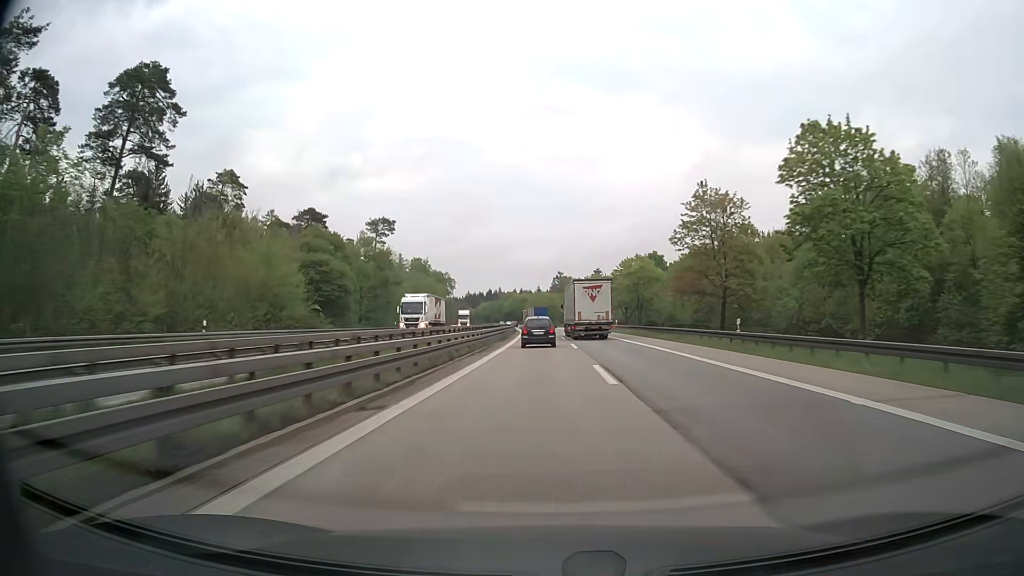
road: motorway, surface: asphalt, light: Day
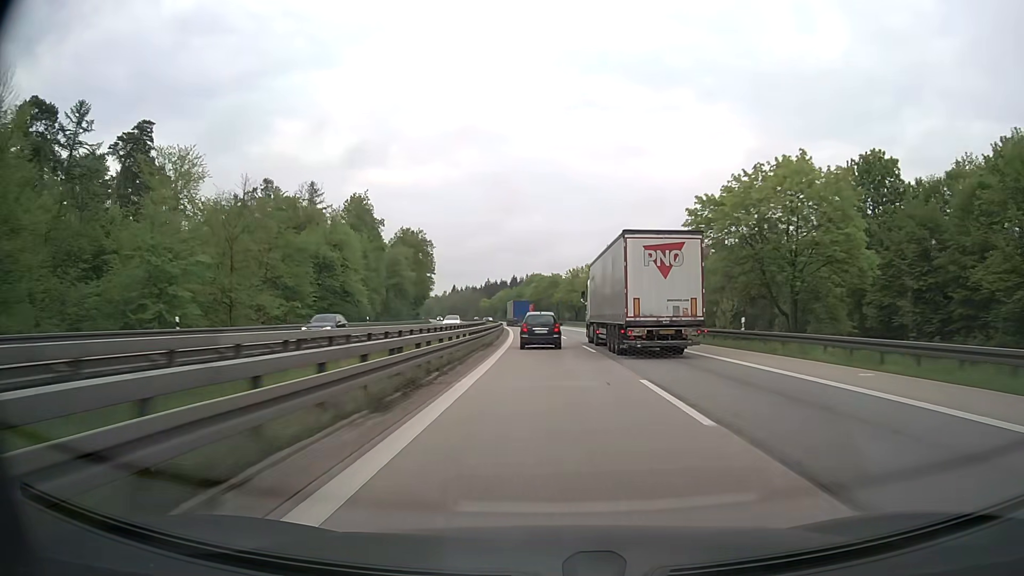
(-2.0, +97.6) m; -3°
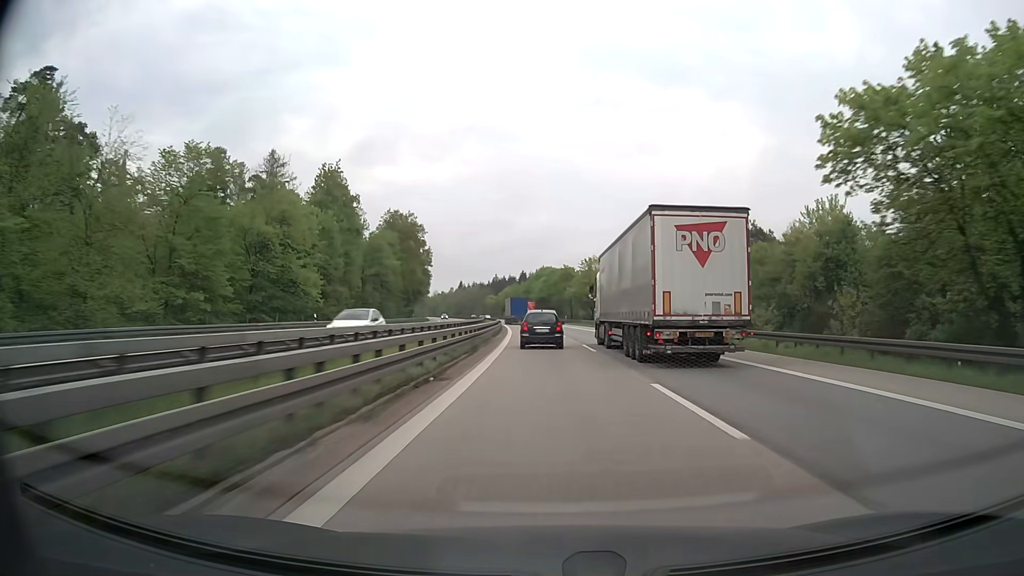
(-0.2, +19.3) m; -1°
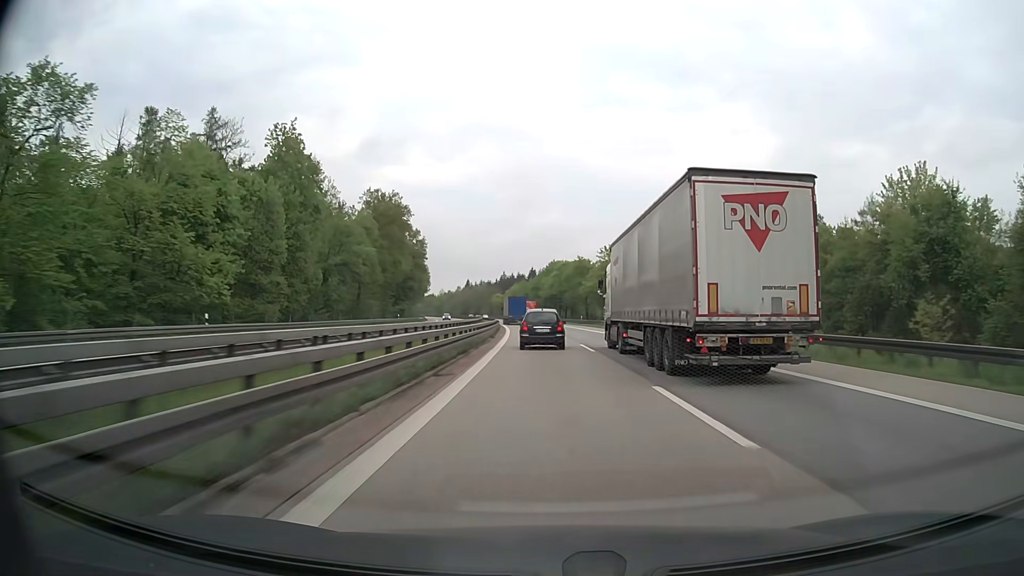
(-0.1, +19.0) m; -1°
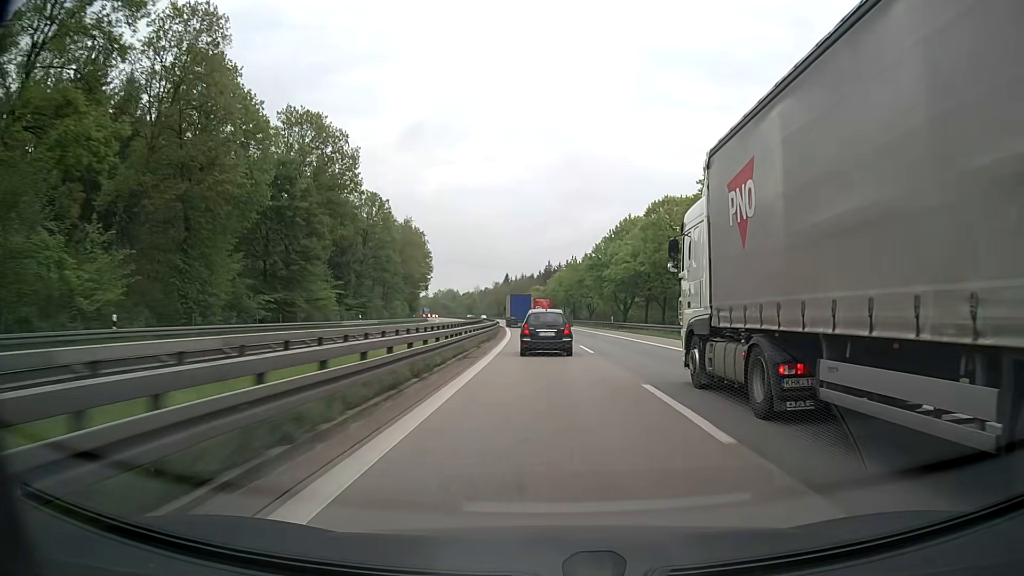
(-2.5, +73.5) m; -4°
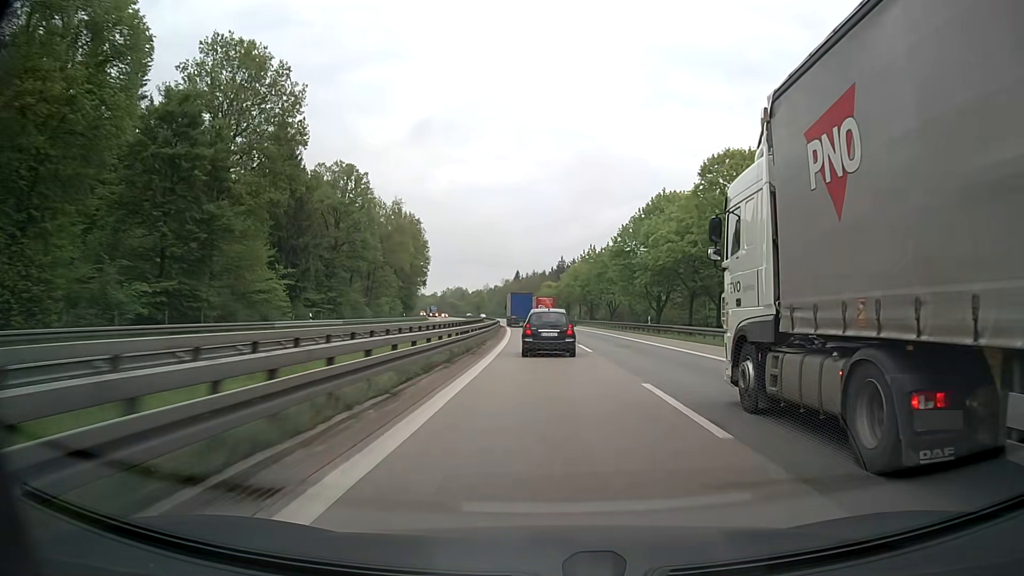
(-0.1, +17.8) m; -1°
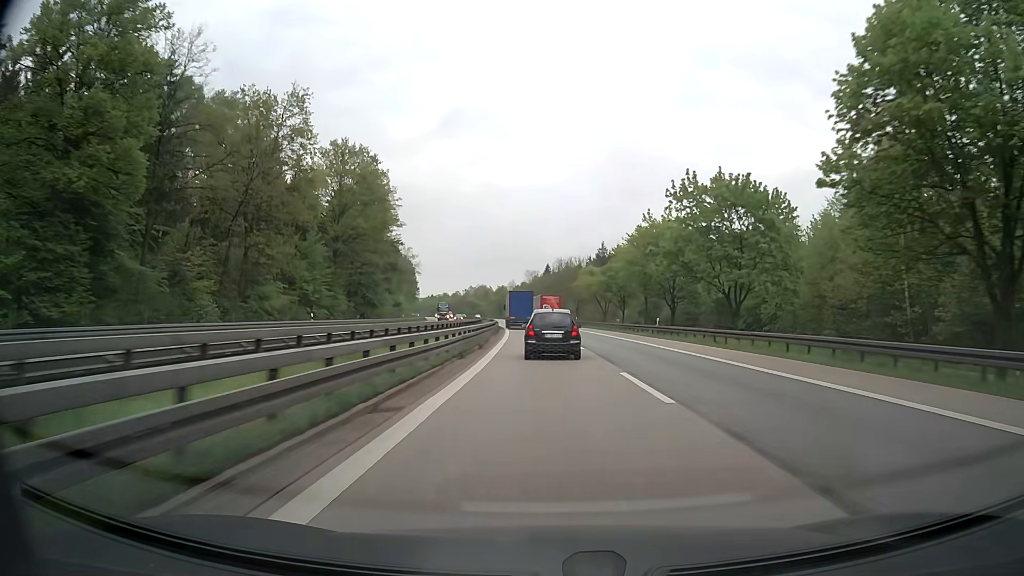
(-1.3, +51.9) m; -3°
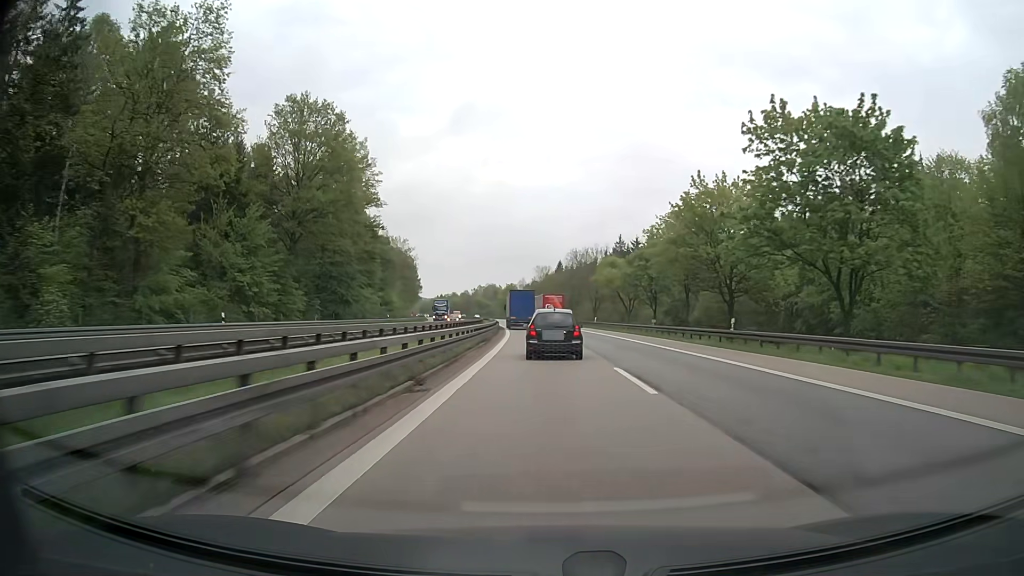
(-0.2, +16.8) m; -1°
(0, +10) (0, +20) (0, +30) (-1, +40) (-1, +50) (-2, +60) (-2, +70) (-3, +80) (-4, +90) (-4, +100) m
